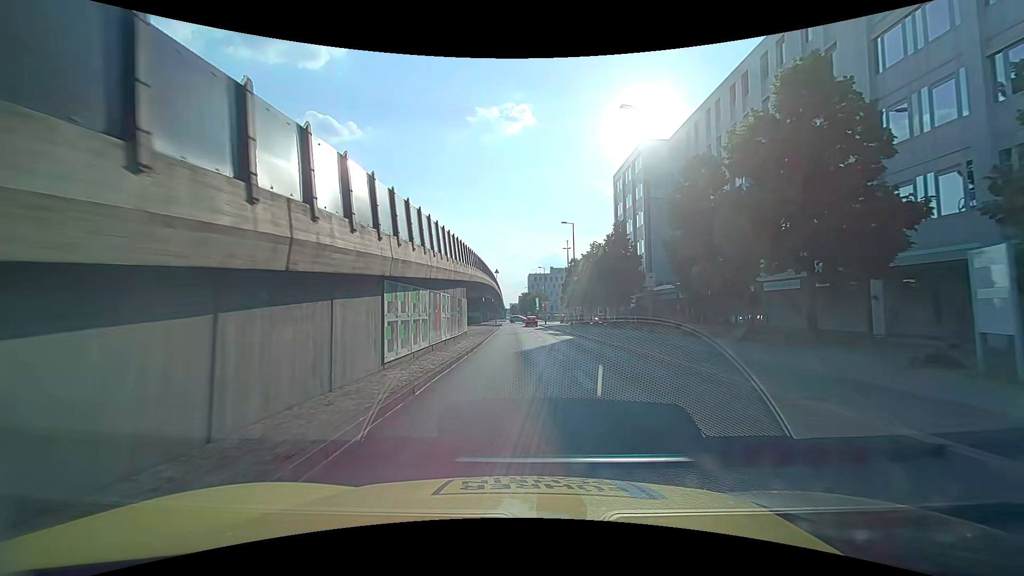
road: primary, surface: asphalt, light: Day
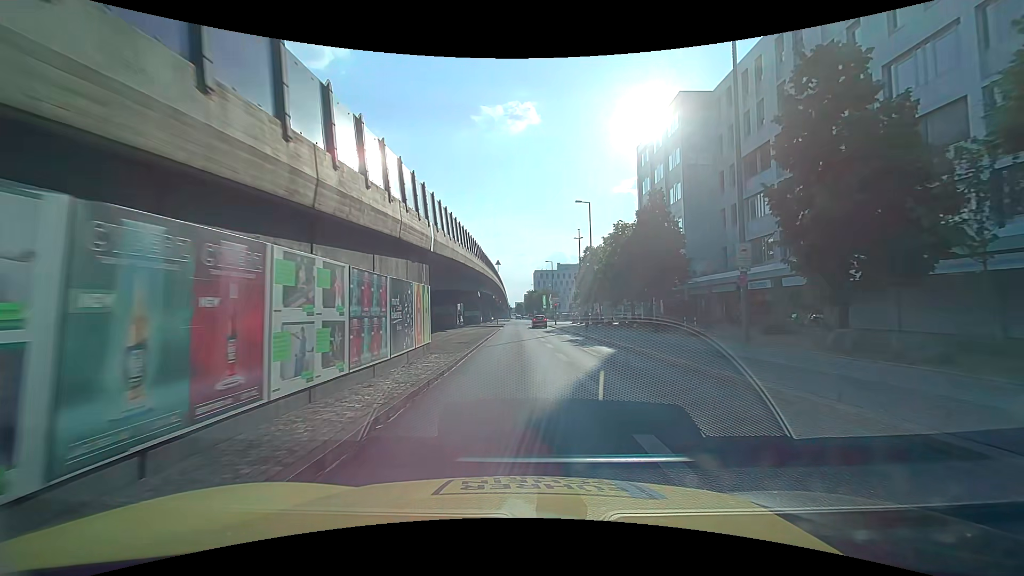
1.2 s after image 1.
(0.0, +12.5) m; 0°
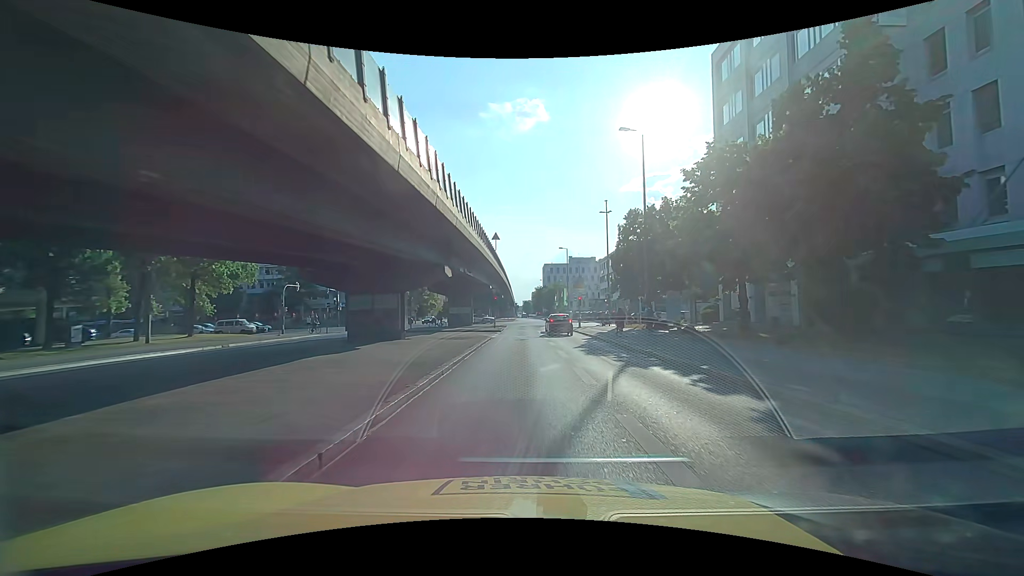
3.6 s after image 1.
(-0.1, +22.7) m; -1°
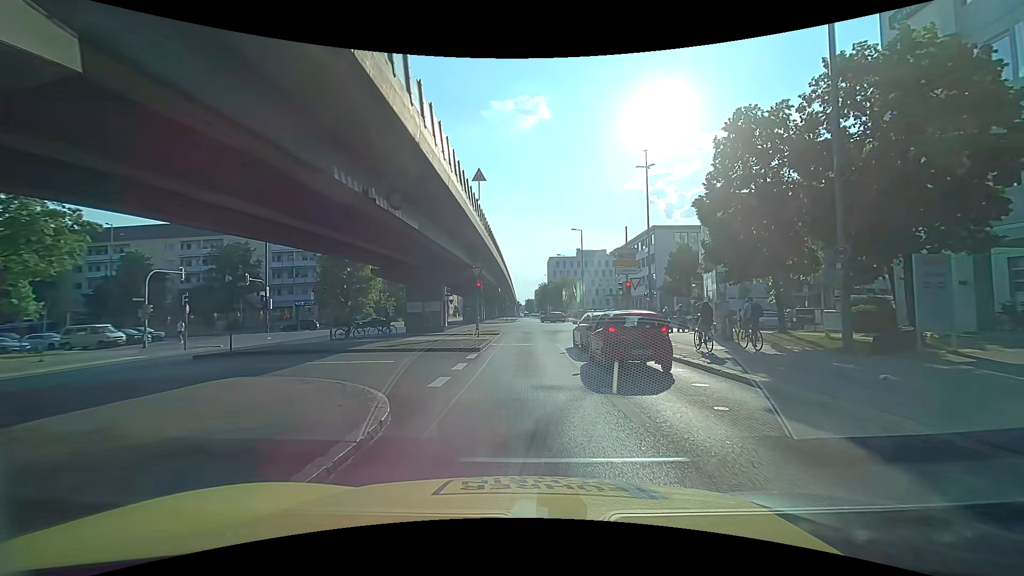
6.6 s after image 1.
(-0.2, +21.1) m; -1°
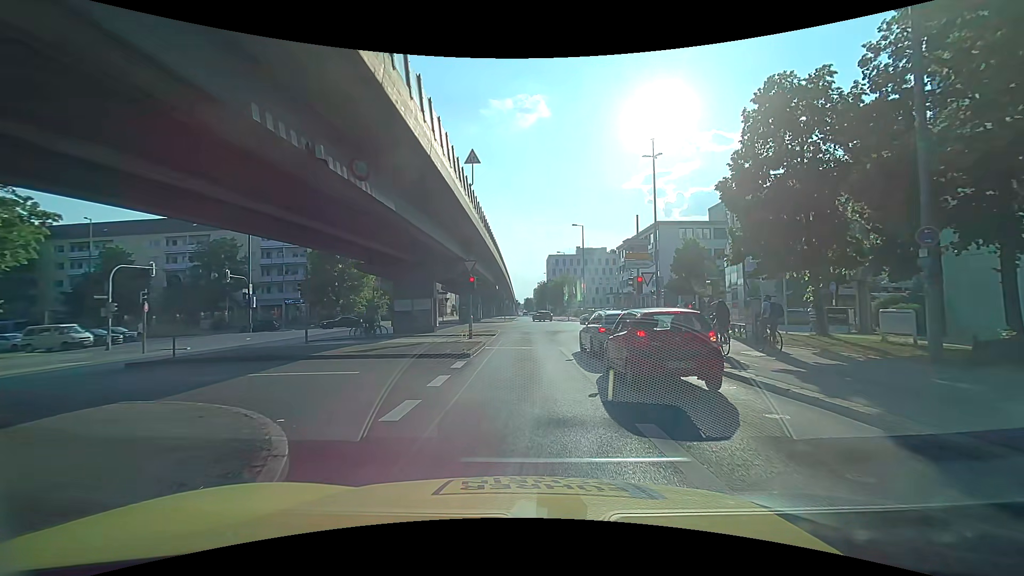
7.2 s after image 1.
(0.0, +2.9) m; 0°
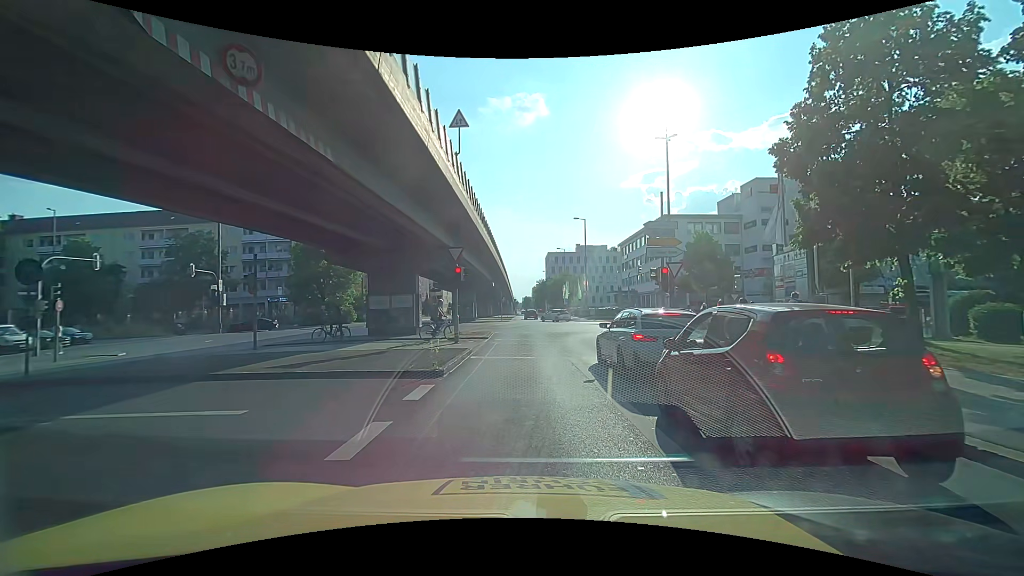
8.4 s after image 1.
(0.0, +4.5) m; 0°
